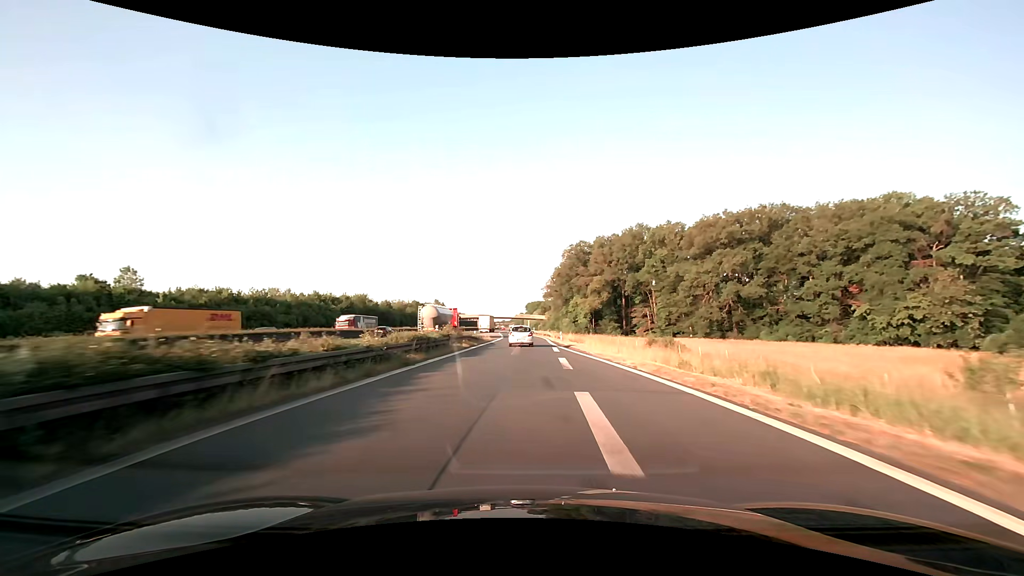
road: motorway_link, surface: asphalt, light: Day
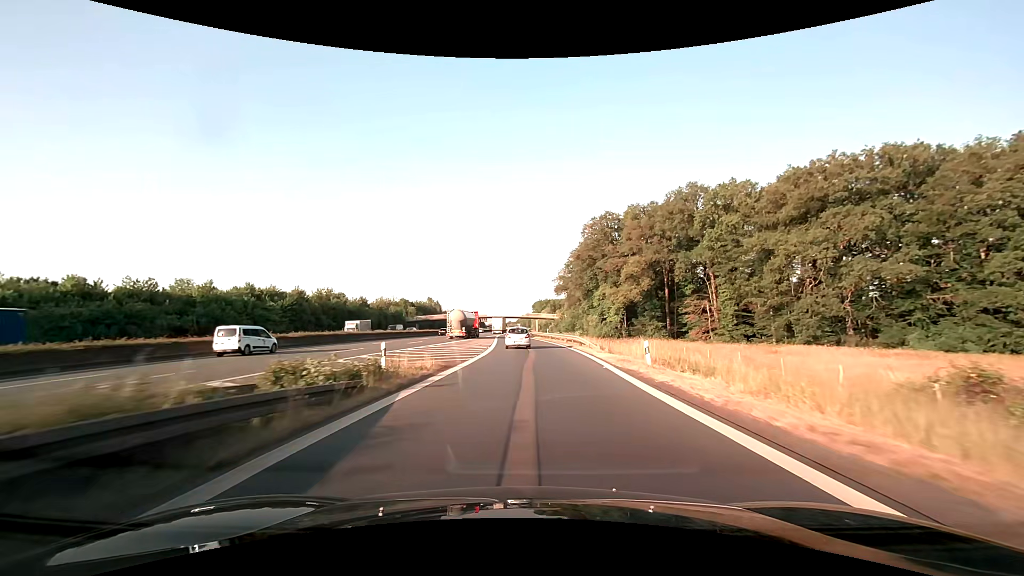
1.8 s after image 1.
(-0.2, +34.4) m; -1°
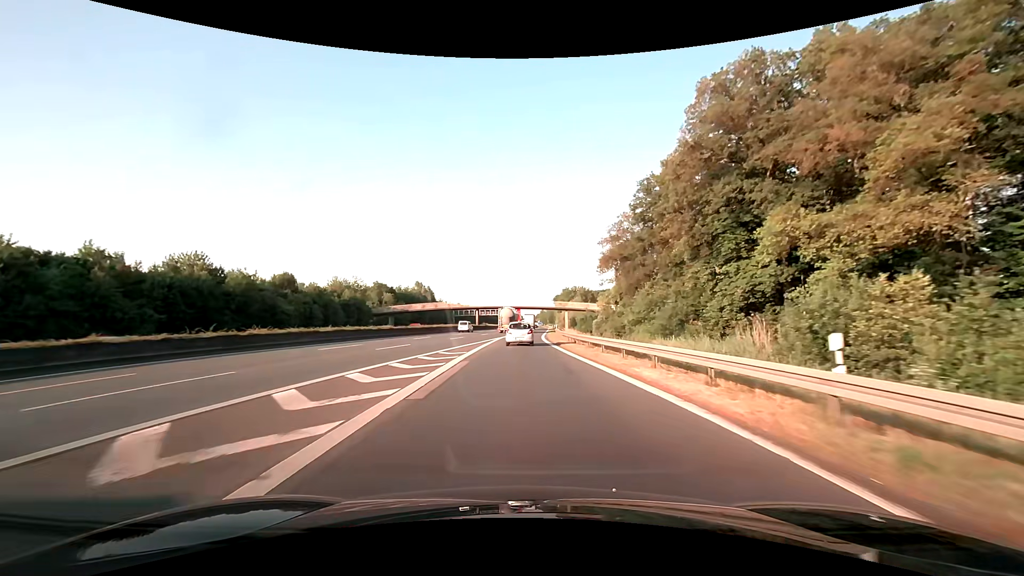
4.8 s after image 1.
(-1.1, +58.2) m; -2°
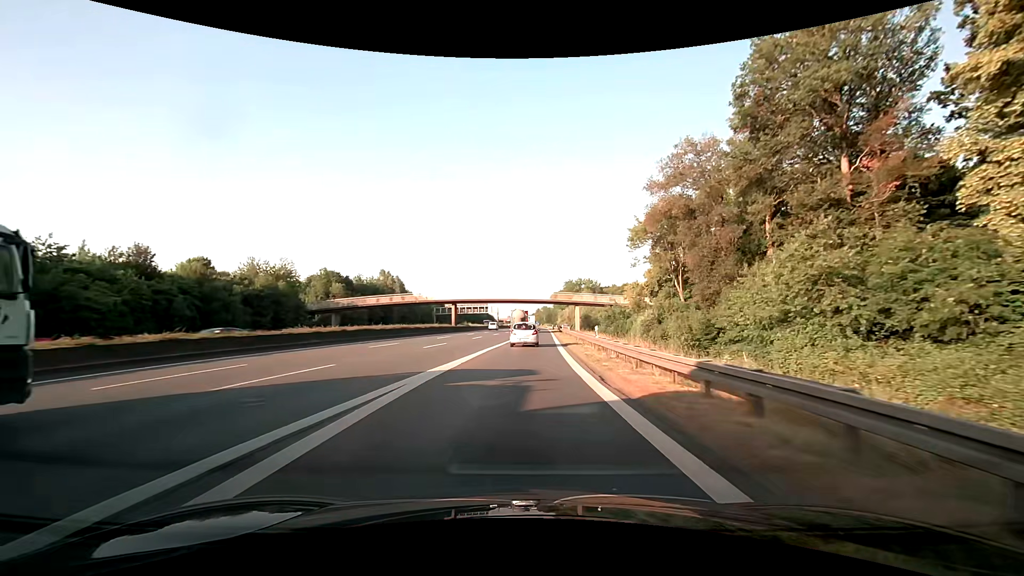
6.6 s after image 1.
(+0.1, +33.9) m; 0°
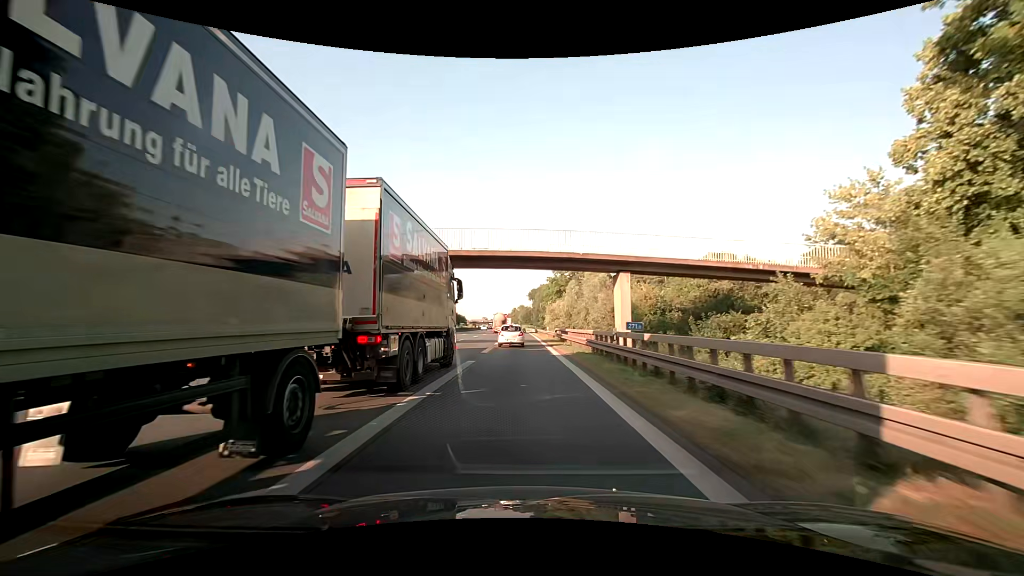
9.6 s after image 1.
(+1.9, +56.6) m; +3°
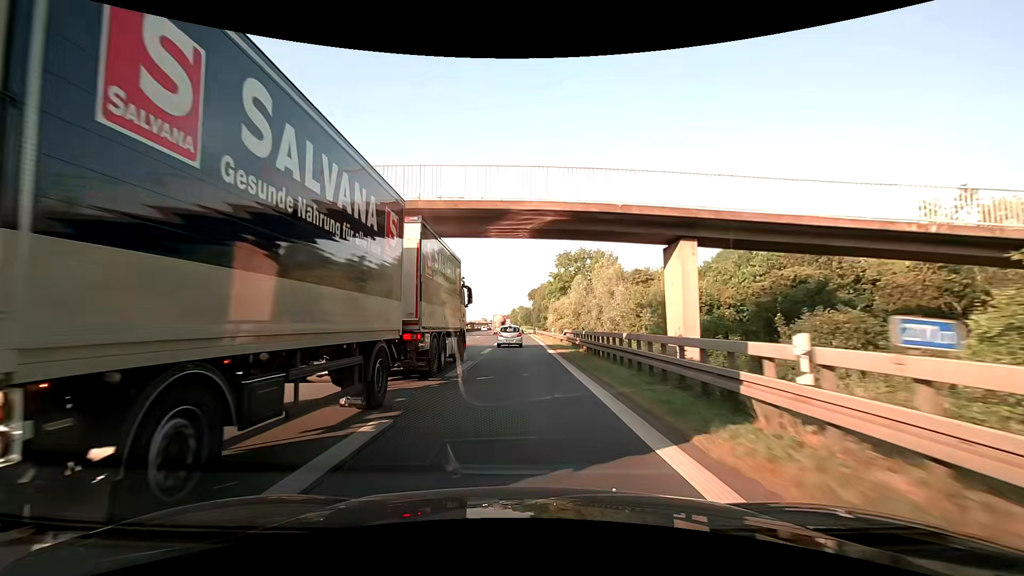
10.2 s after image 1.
(-0.1, +11.7) m; 0°
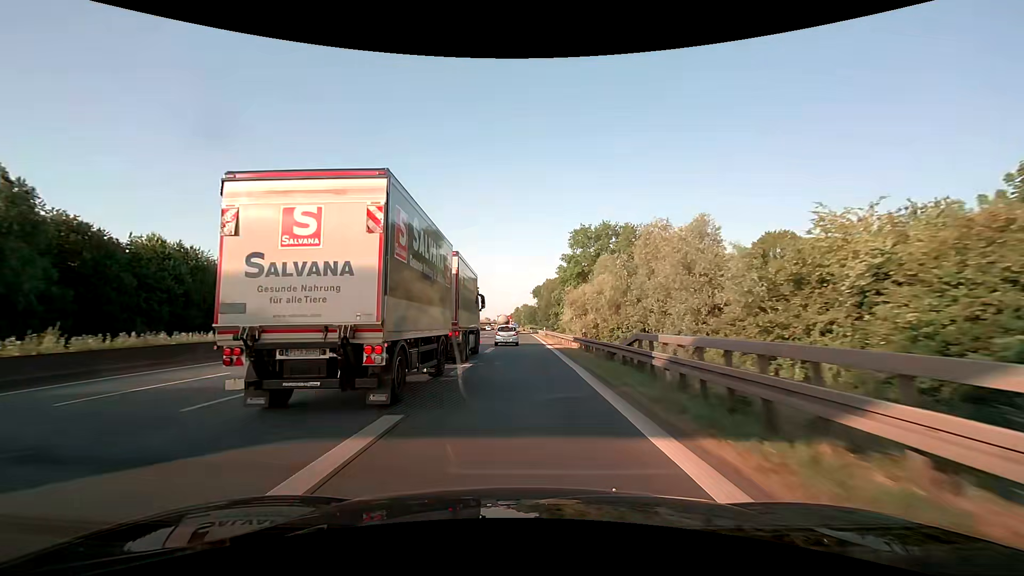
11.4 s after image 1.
(-0.1, +23.8) m; 0°
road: motorway
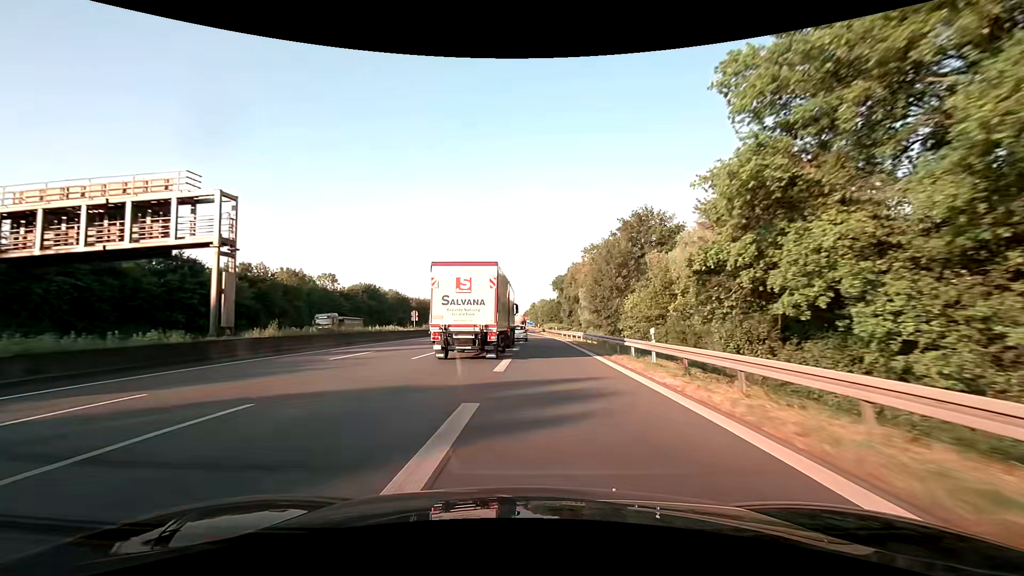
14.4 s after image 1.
(-1.4, +59.4) m; -3°
(0, +10) (0, +20) (0, +30) (0, +40) (0, +50) (0, +60) (0, +70) (0, +80) (0, +90) (0, +100) m
